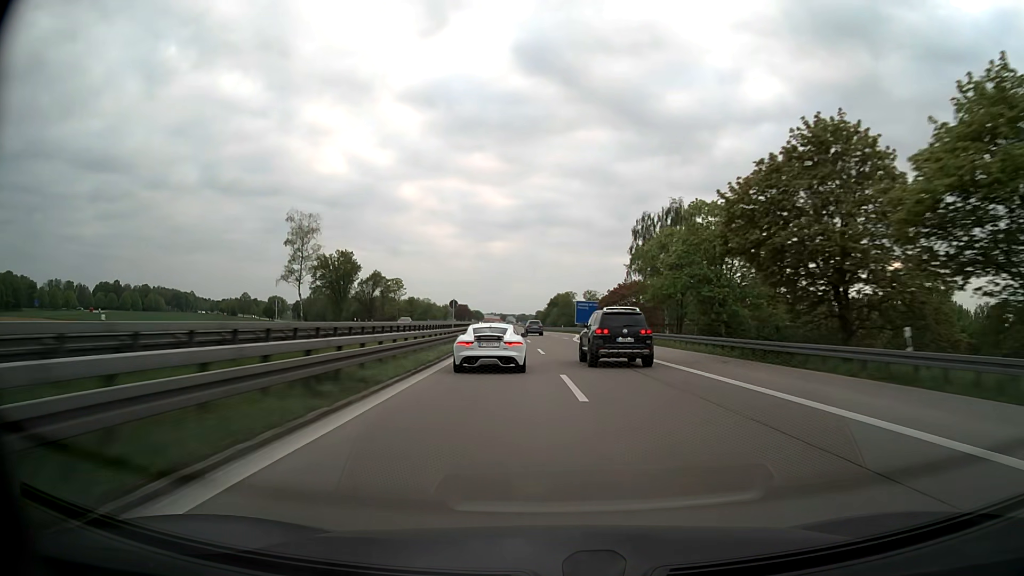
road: motorway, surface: asphalt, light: Day
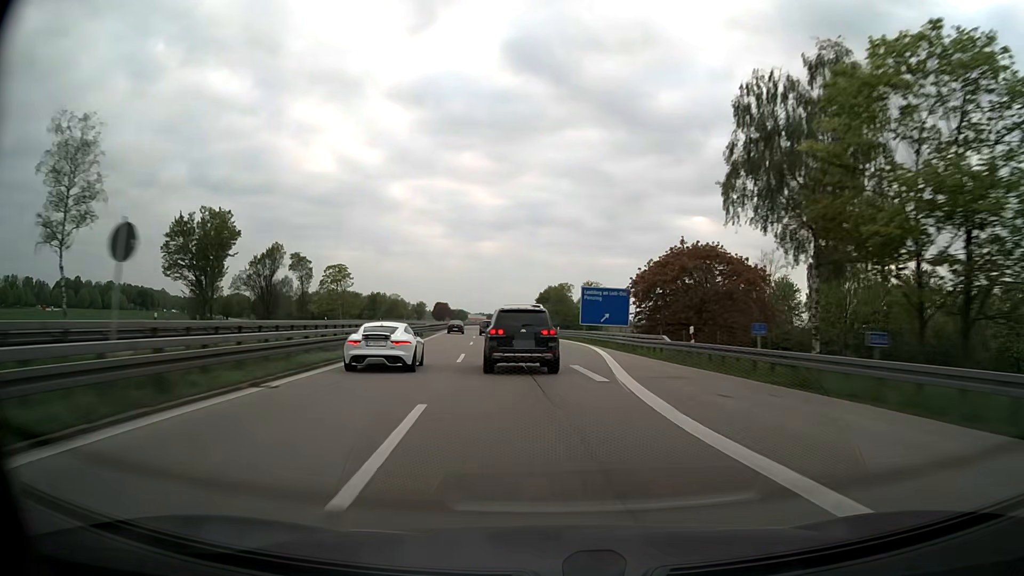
(+0.3, +42.9) m; +1°
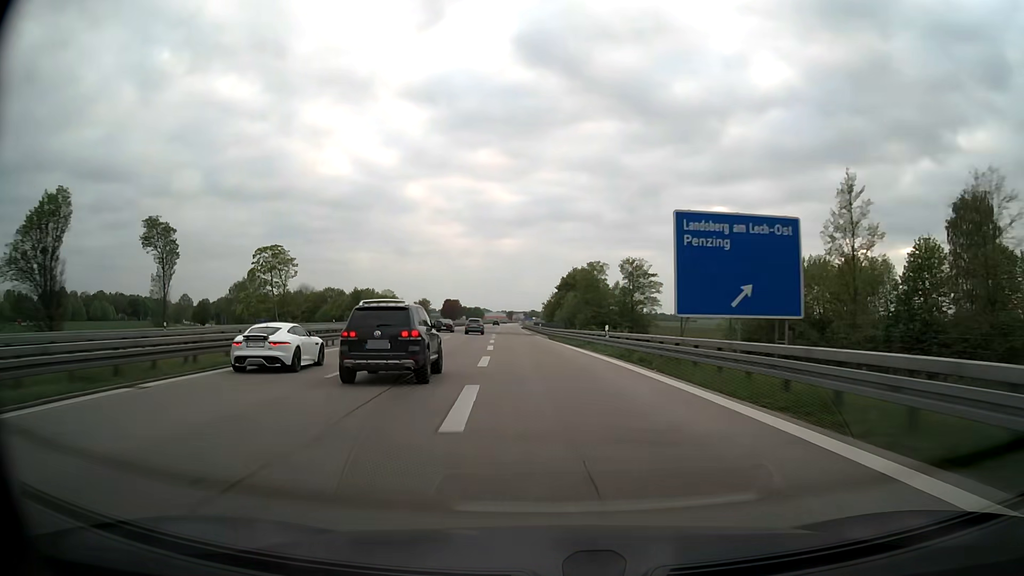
(-0.2, +43.2) m; -2°
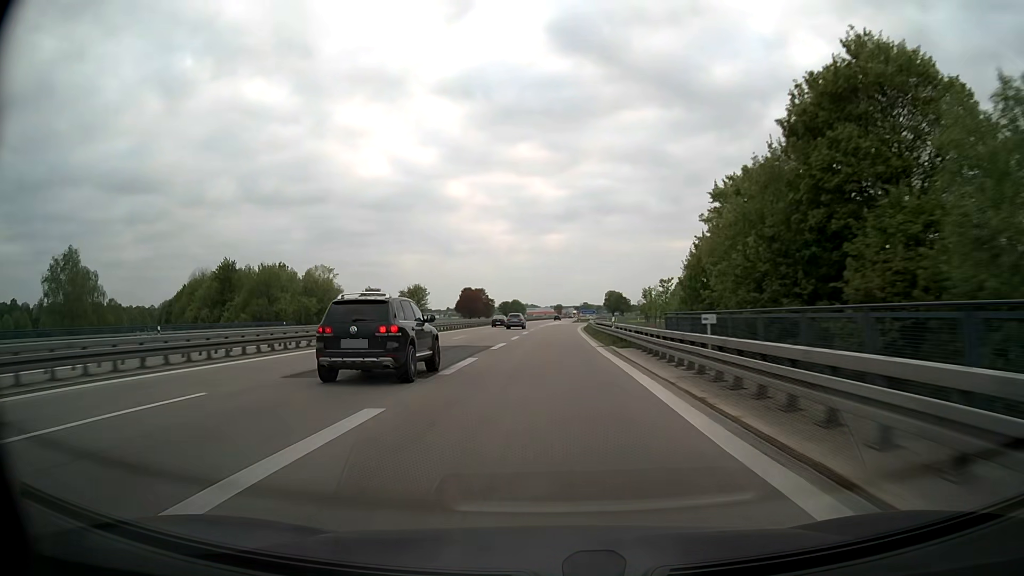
(-5.4, +99.7) m; -4°
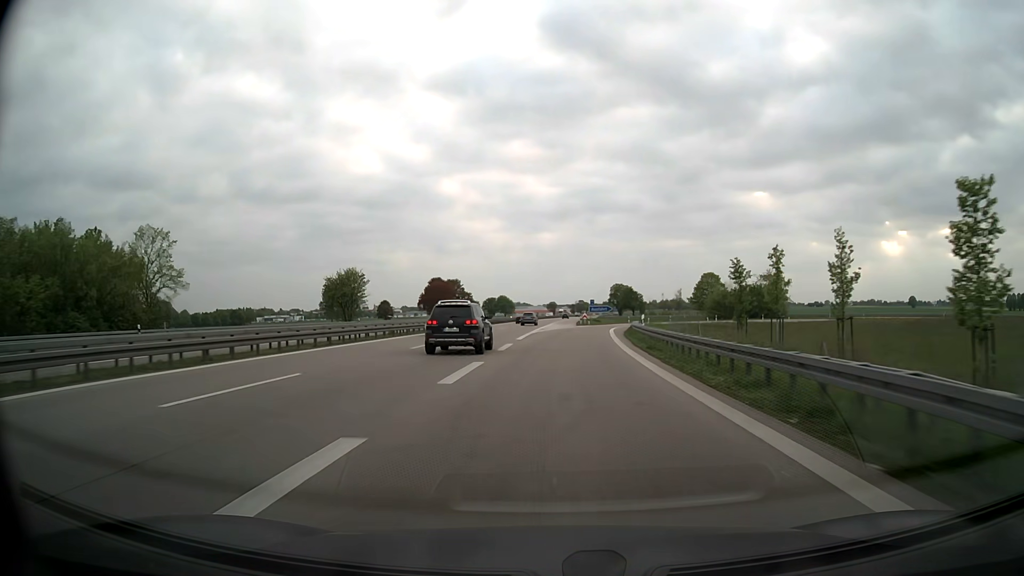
(0.0, +49.7) m; 0°
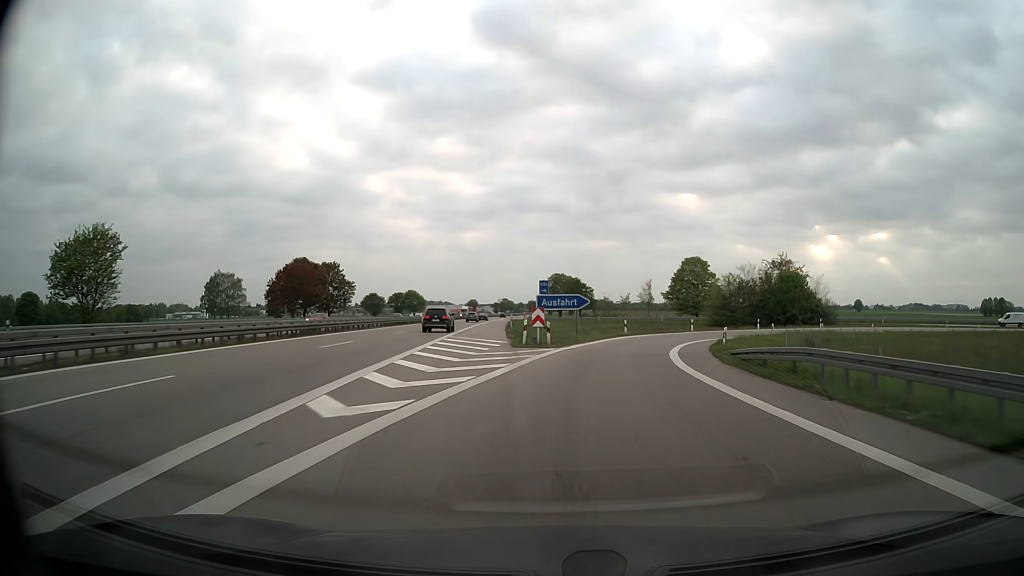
(+1.5, +55.1) m; +6°
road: motorway_link
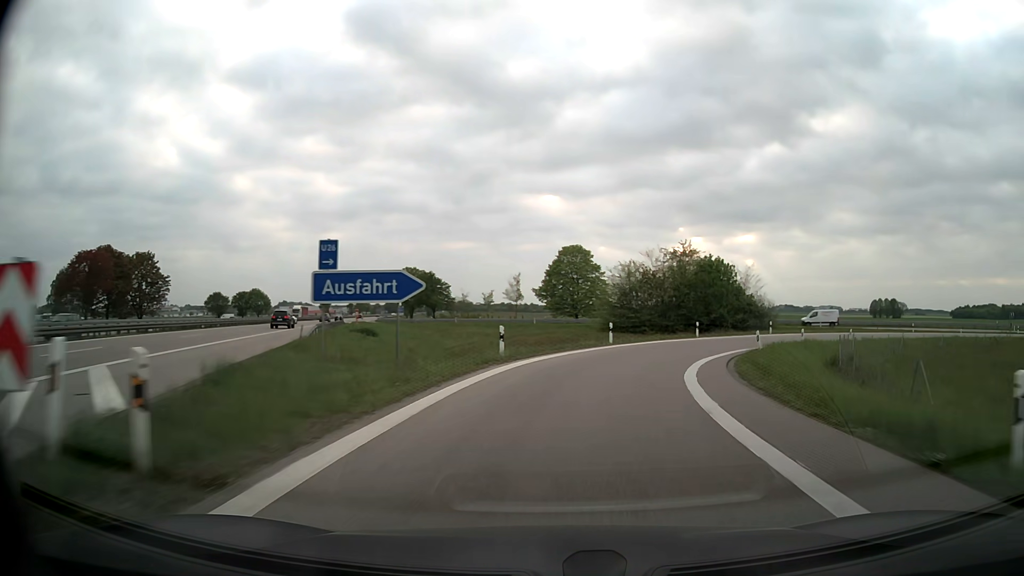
(+2.0, +23.6) m; +11°
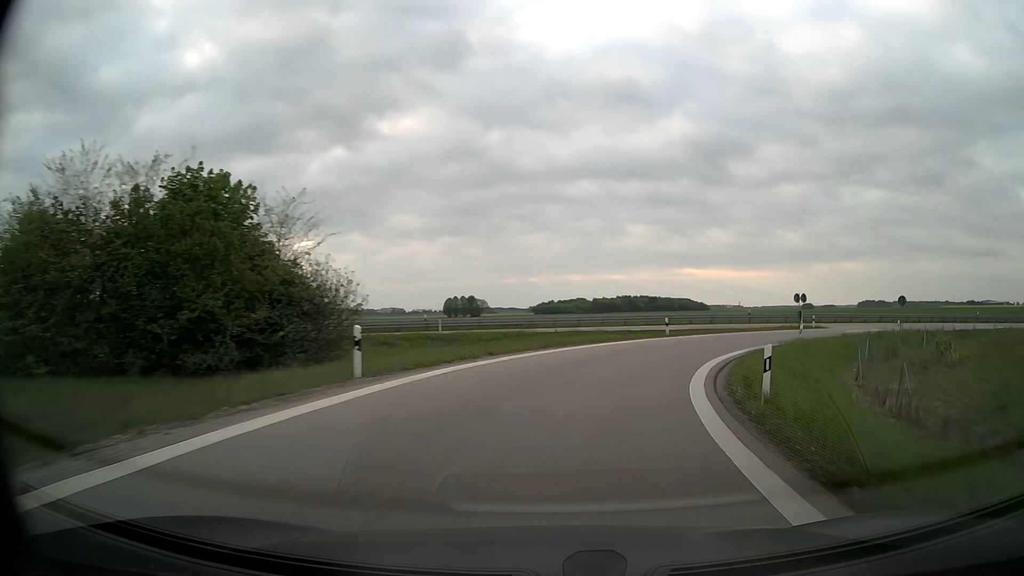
(+13.0, +41.4) m; +37°
(+1, +10) (+3, +20) (+7, +29) (+13, +37) (+20, +44) (+28, +50) (+37, +54) (+47, +57) (+56, +59) (+66, +60) m
